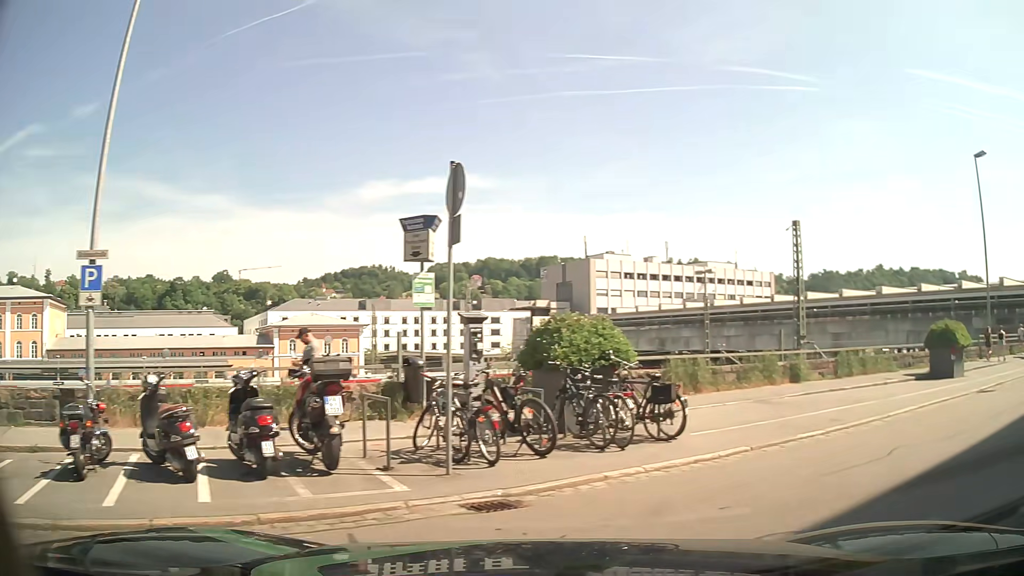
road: residential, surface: asphalt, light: Day
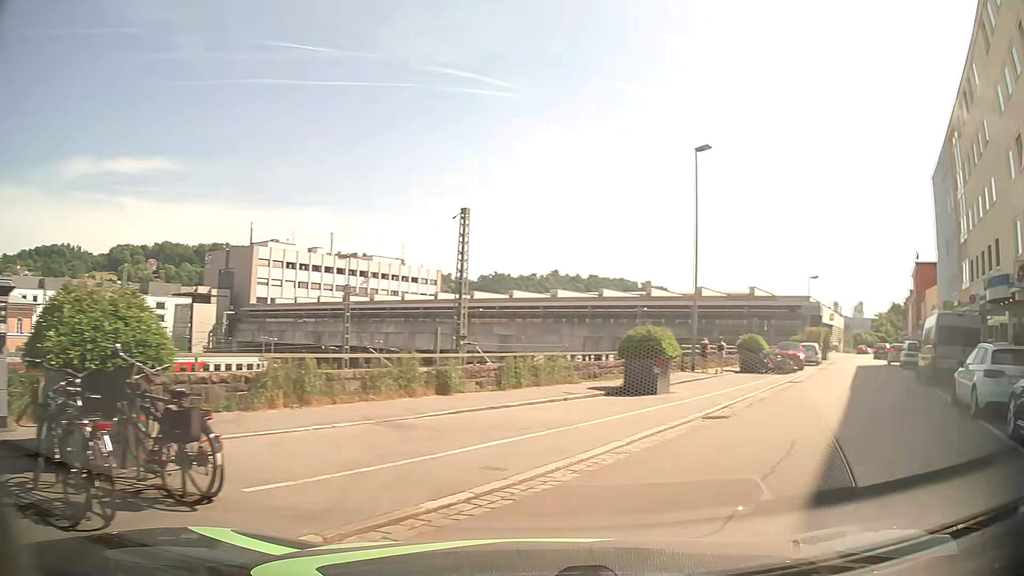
(+1.0, +4.2) m; +27°
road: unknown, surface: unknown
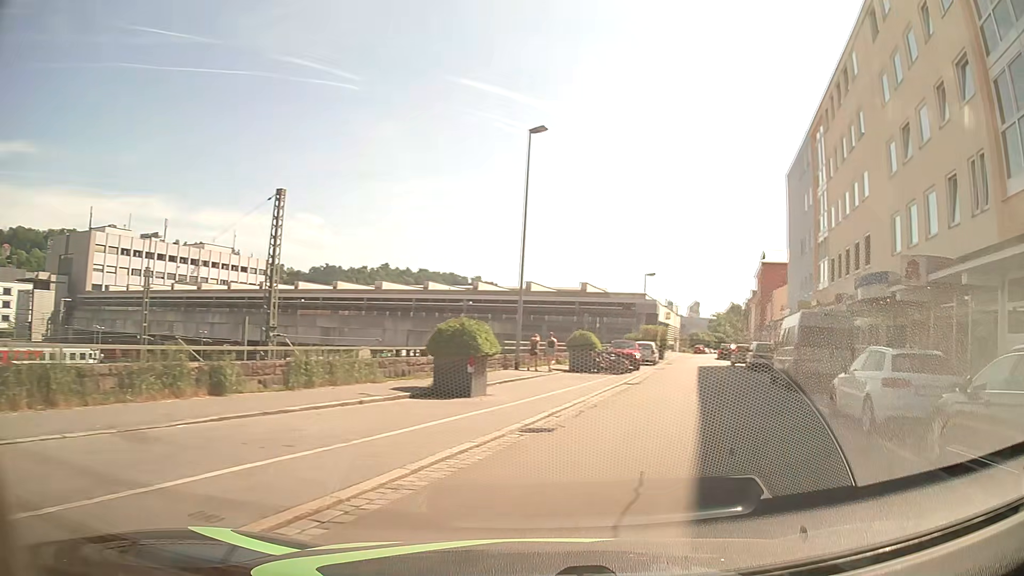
(+0.3, +2.5) m; +14°
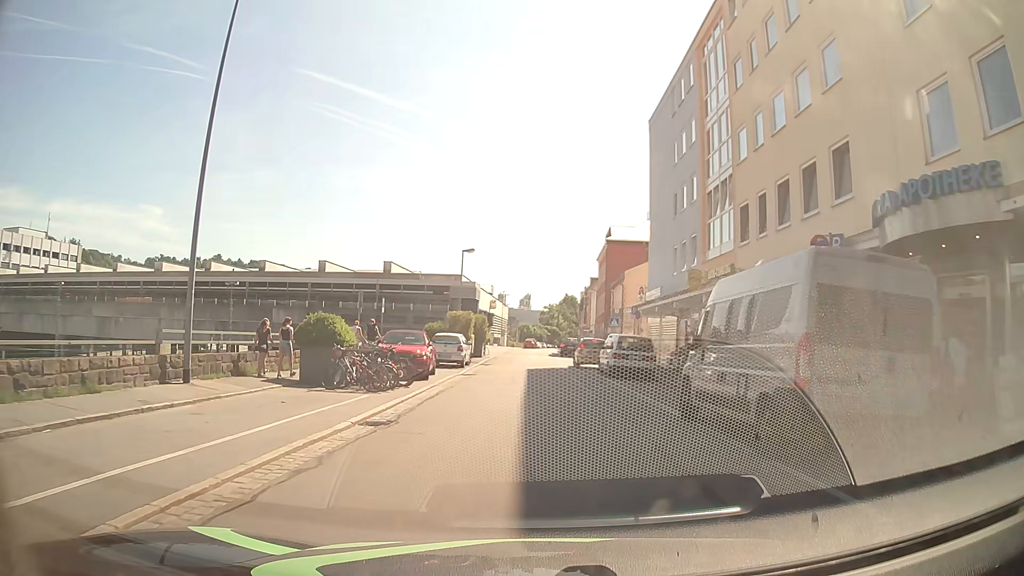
(+3.3, +13.5) m; +16°
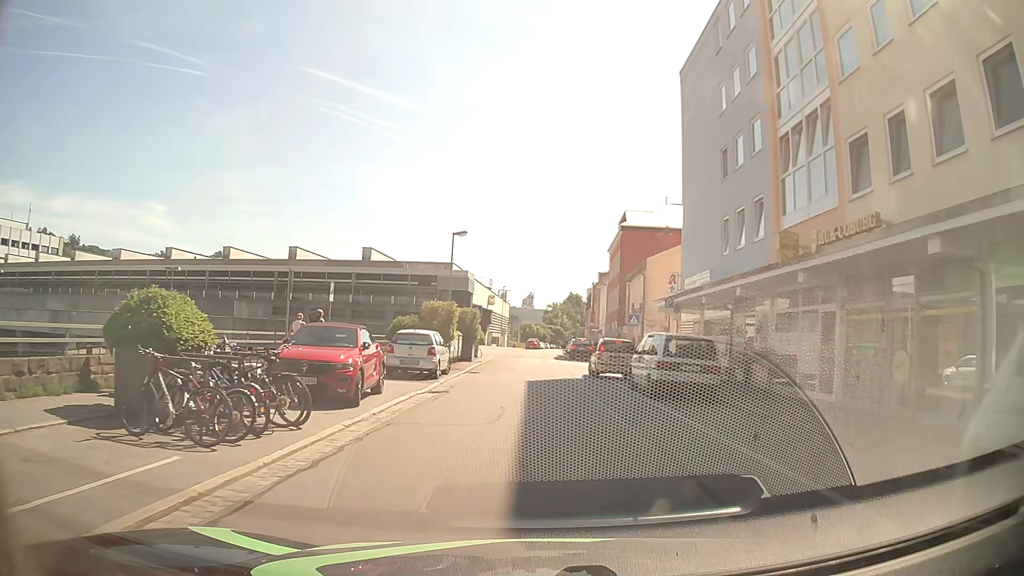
(-0.1, +8.7) m; 0°
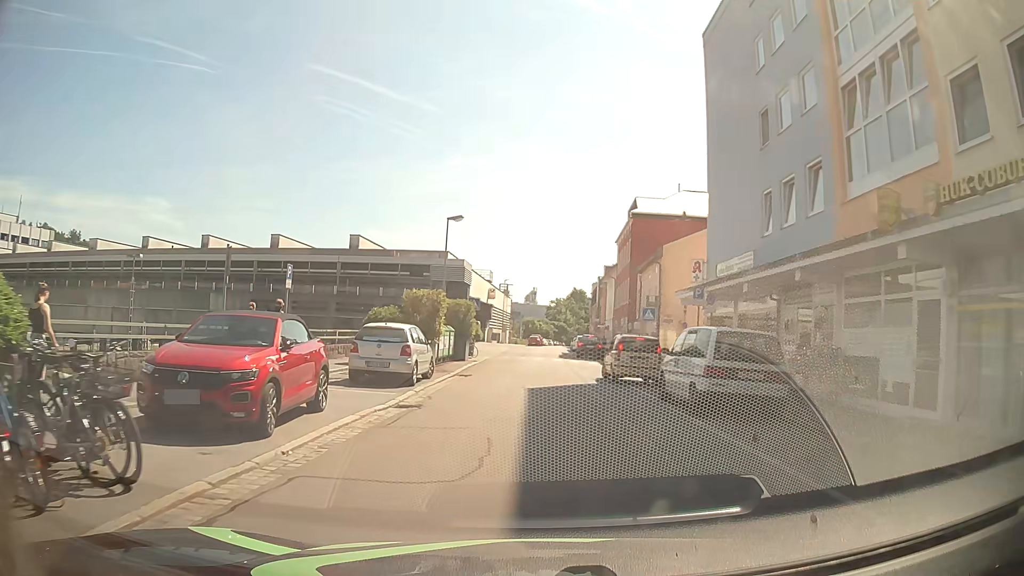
(-0.1, +4.5) m; -1°
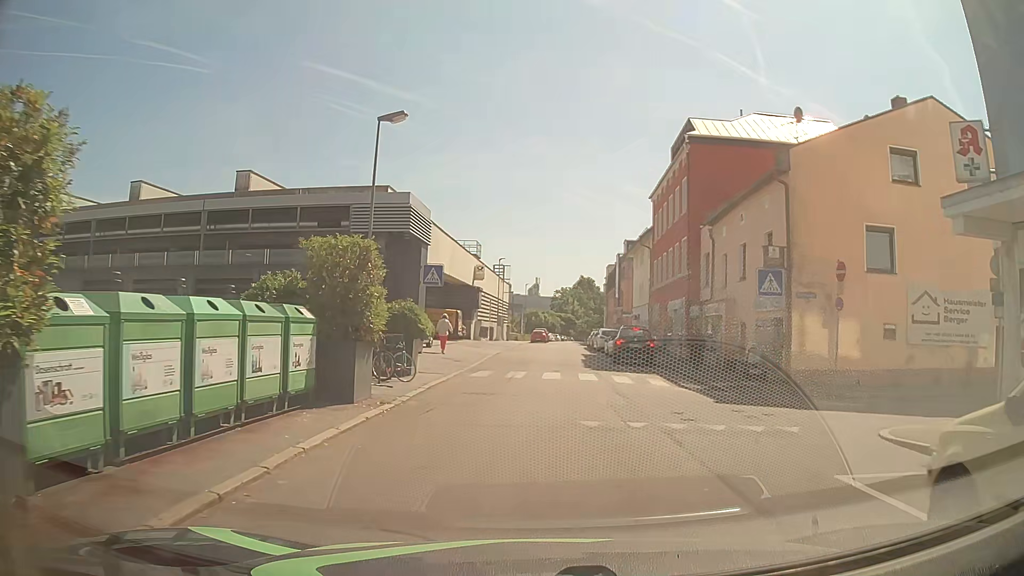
(-0.2, +19.0) m; +1°
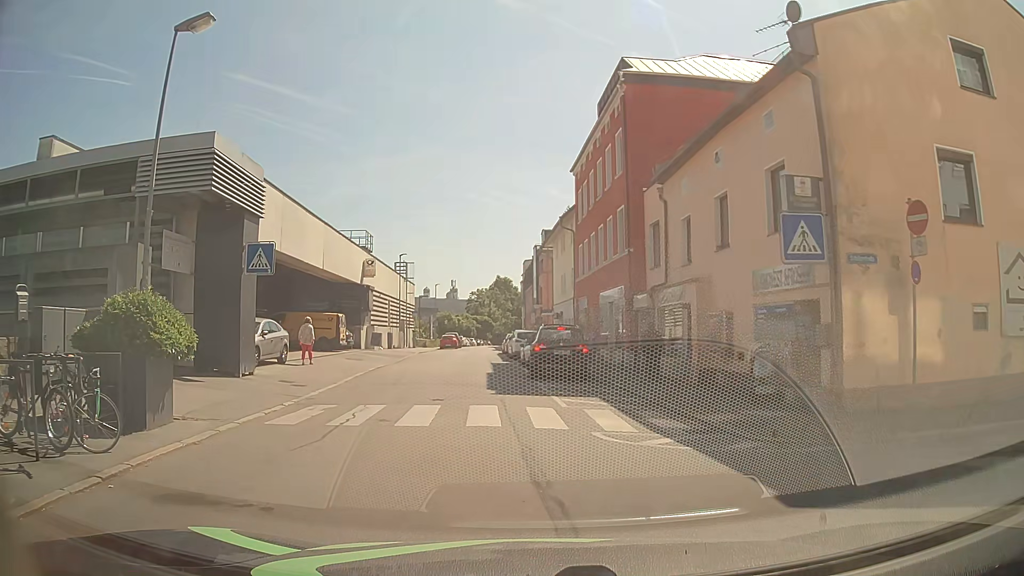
(+0.6, +8.2) m; +5°
(-1, +10) (-2, +20) (-3, +30) (-4, +40) (-5, +50) (-5, +60) (-5, +70) (-5, +80) (-6, +90) (-5, +100) m
